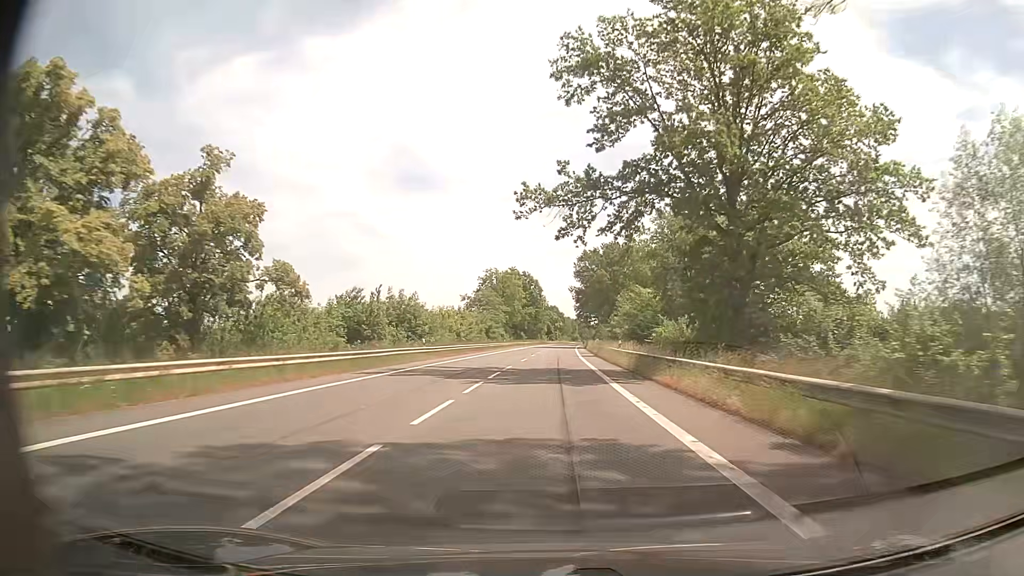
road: secondary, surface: asphalt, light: Day
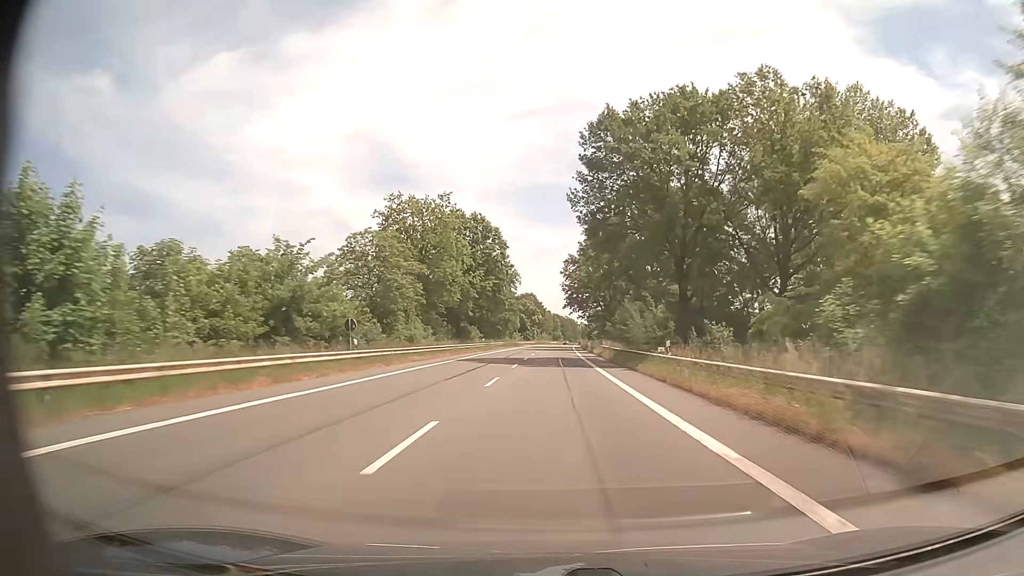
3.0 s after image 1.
(+0.8, +72.1) m; +2°
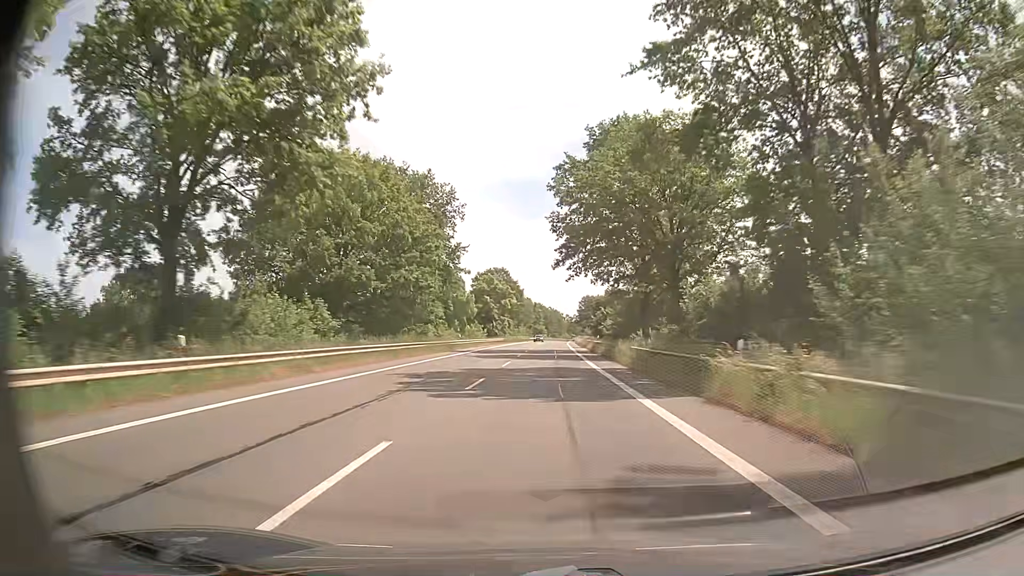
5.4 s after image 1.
(+0.9, +63.0) m; +2°
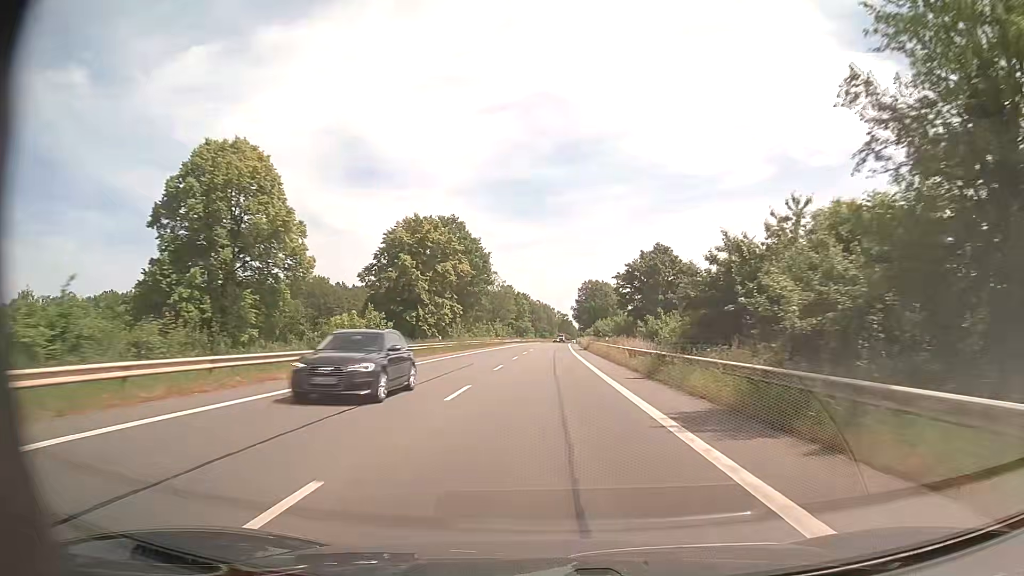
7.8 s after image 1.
(+0.4, +62.7) m; +1°
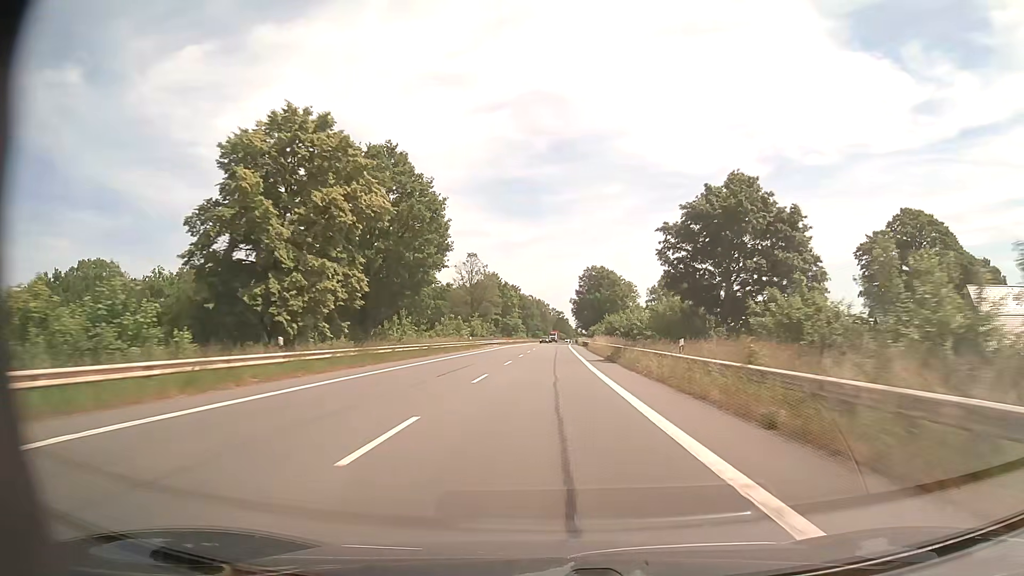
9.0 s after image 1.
(0.0, +31.2) m; 0°
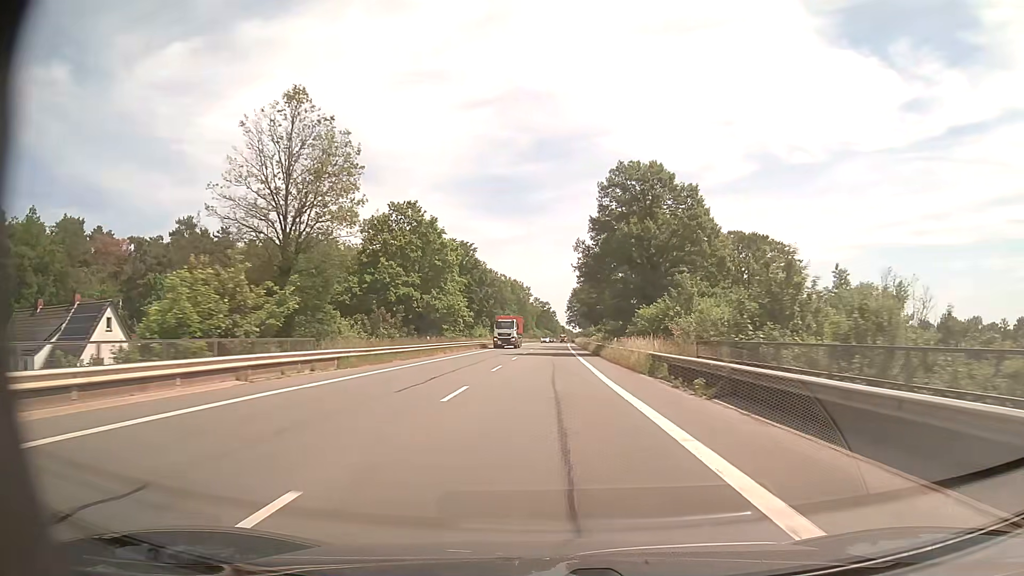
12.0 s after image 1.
(+0.7, +78.2) m; +1°
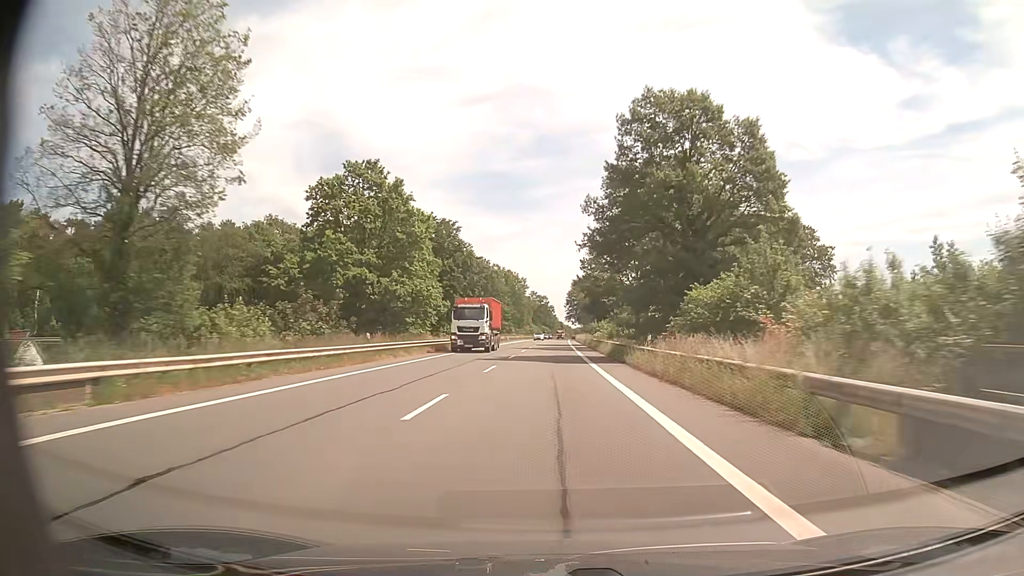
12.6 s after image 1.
(+0.1, +15.6) m; 0°
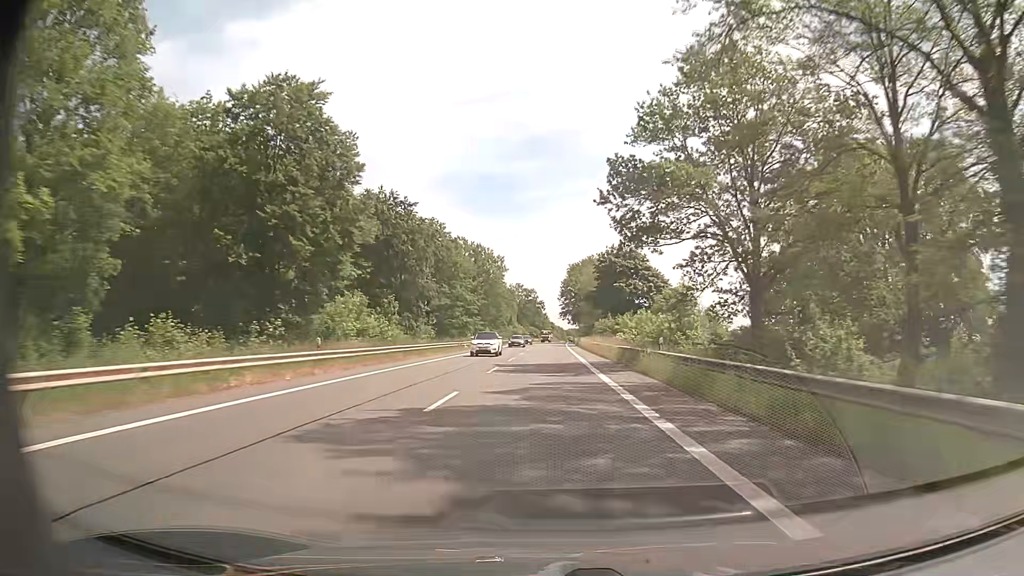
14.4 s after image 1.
(+0.3, +47.0) m; +1°
(0, +10) (0, +20) (0, +30) (0, +40) (0, +50) (0, +60) (0, +70) (0, +80) (+1, +90) (+1, +100) m
